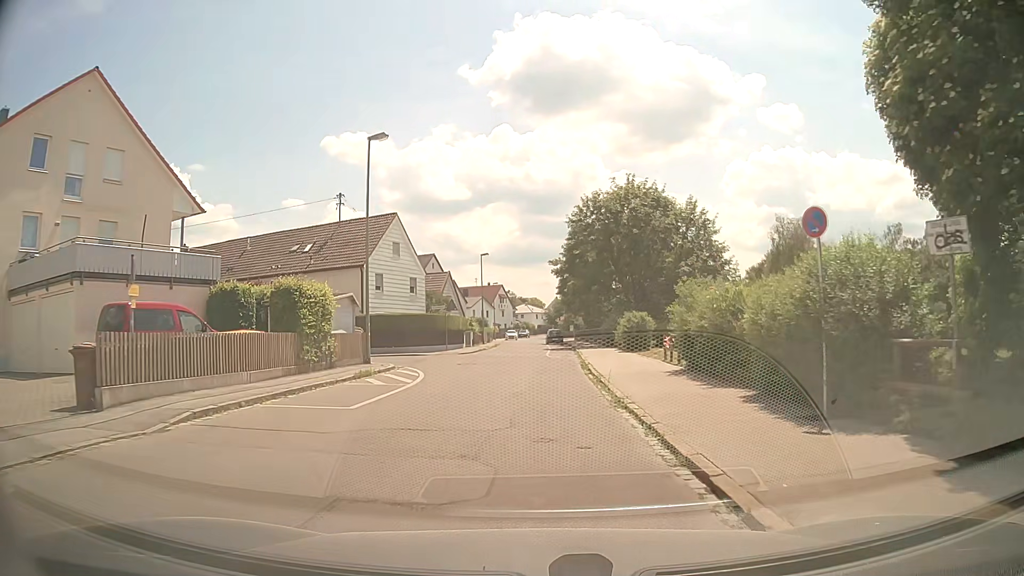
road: residential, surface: asphalt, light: Day
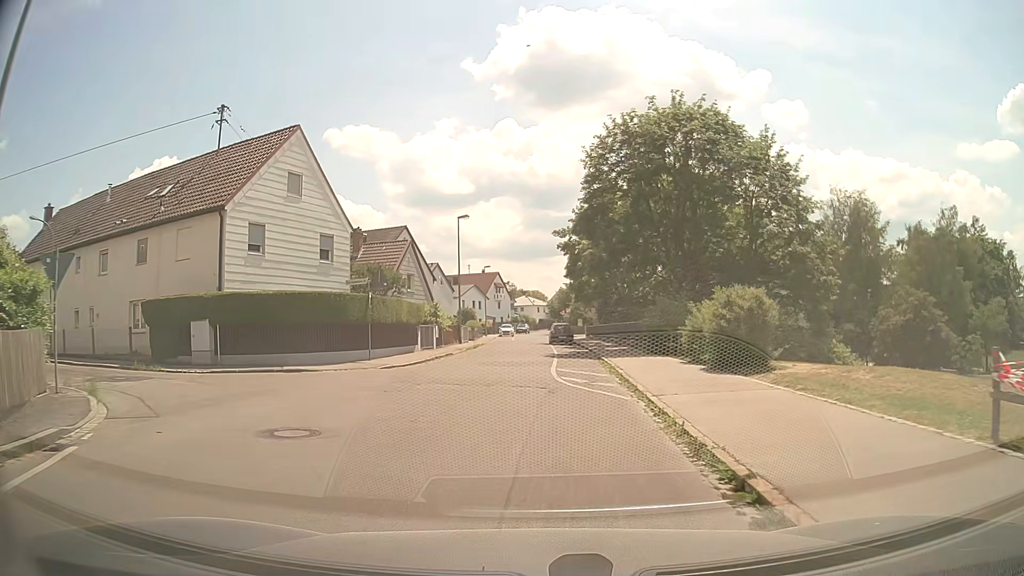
(+0.2, +19.1) m; 0°
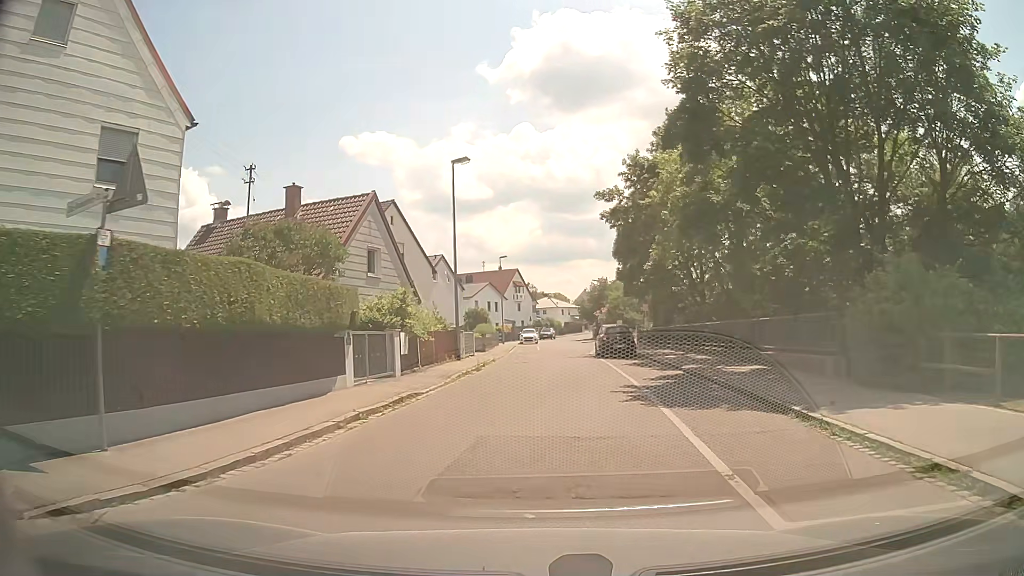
(-0.8, +16.9) m; -1°
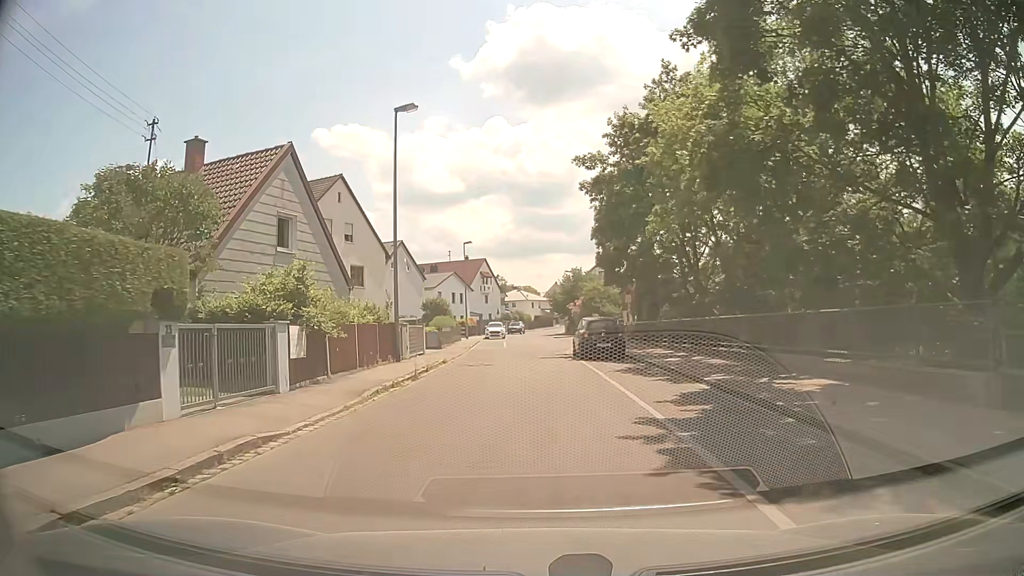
(+0.1, +6.5) m; +2°
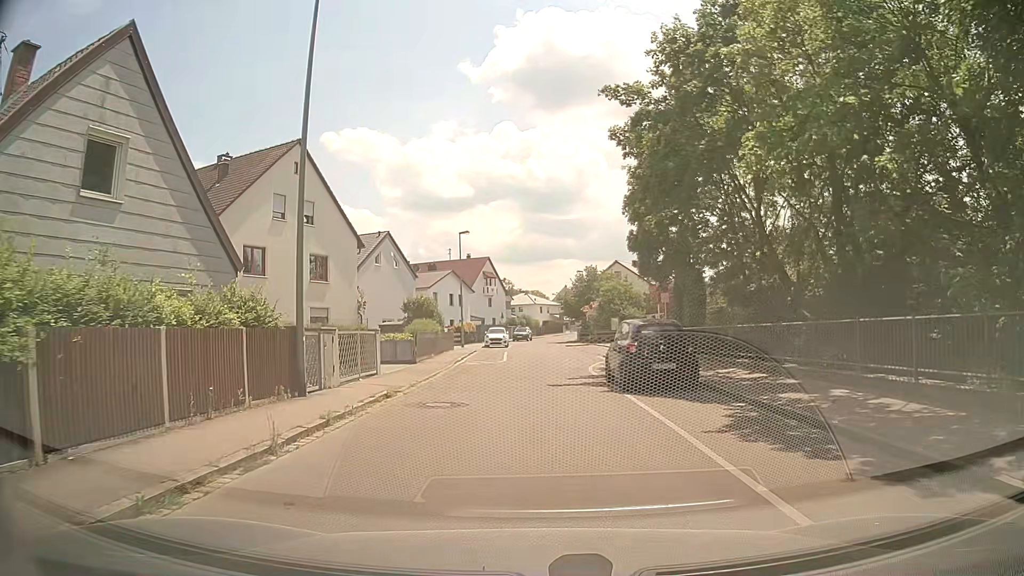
(0.0, +9.9) m; -1°
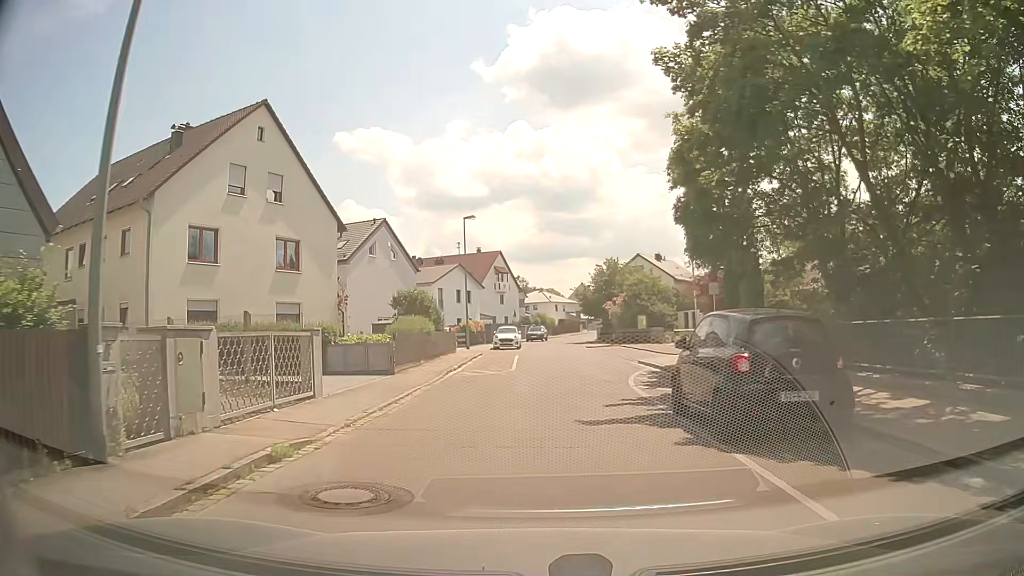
(0.0, +6.7) m; 0°
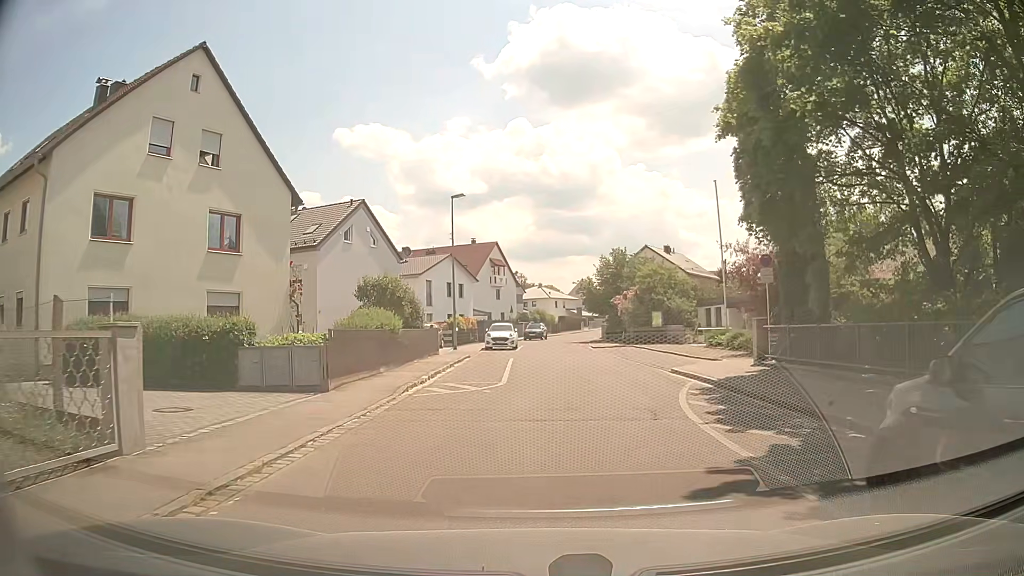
(-0.1, +6.4) m; -1°
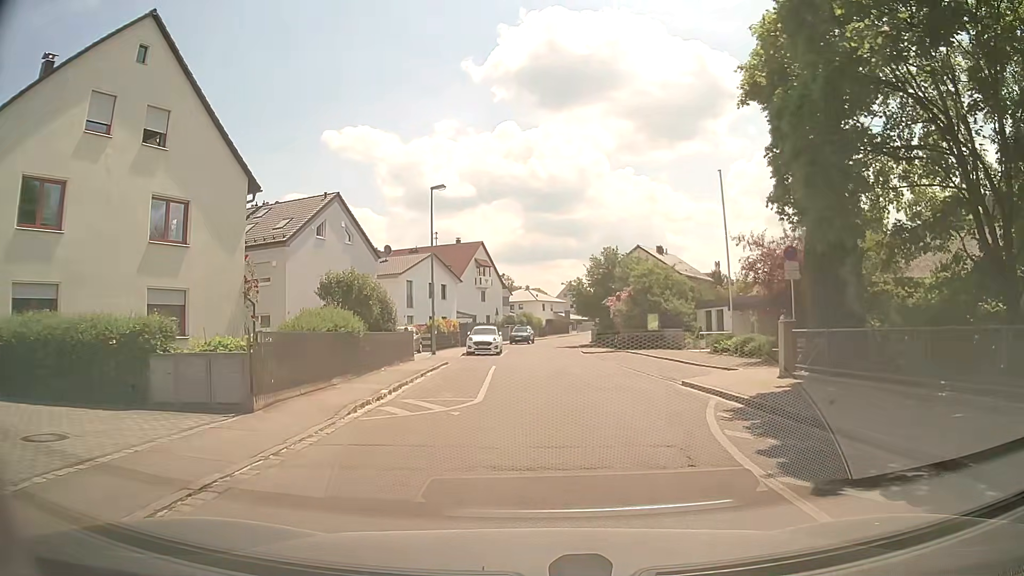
(+0.1, +3.2) m; +3°
(0, +10) (+1, +20) (+1, +30) (+1, +40) (0, +50) (+1, +60) (+1, +70) (+2, +80) (+3, +90) (+5, +100) m
